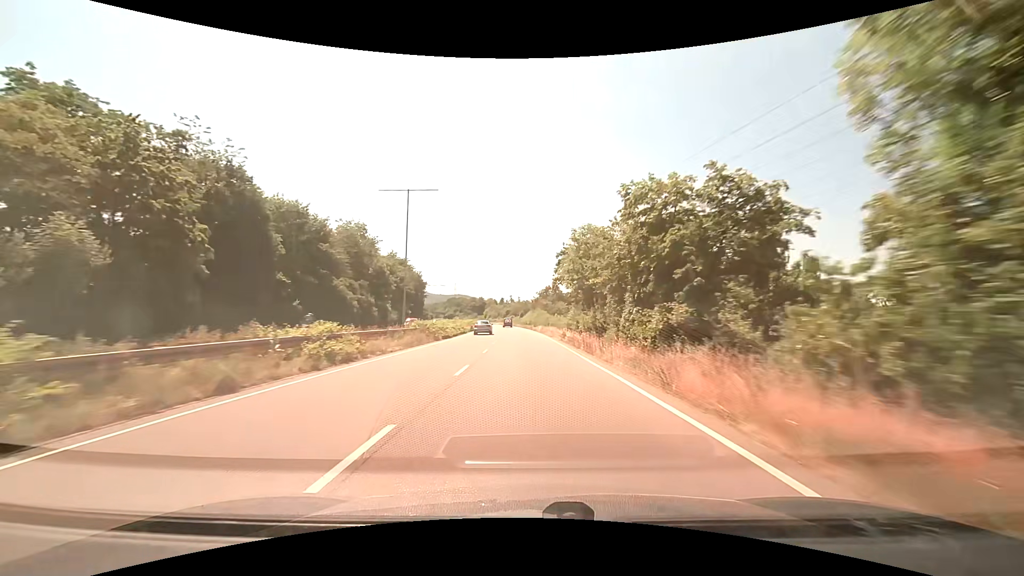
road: trunk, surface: asphalt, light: Day
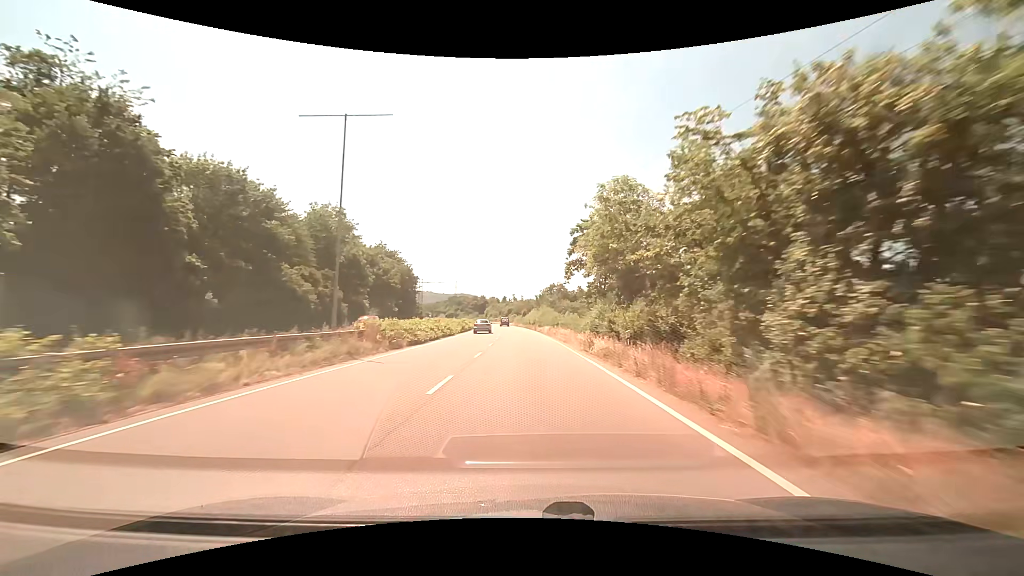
(+0.1, +12.4) m; 0°
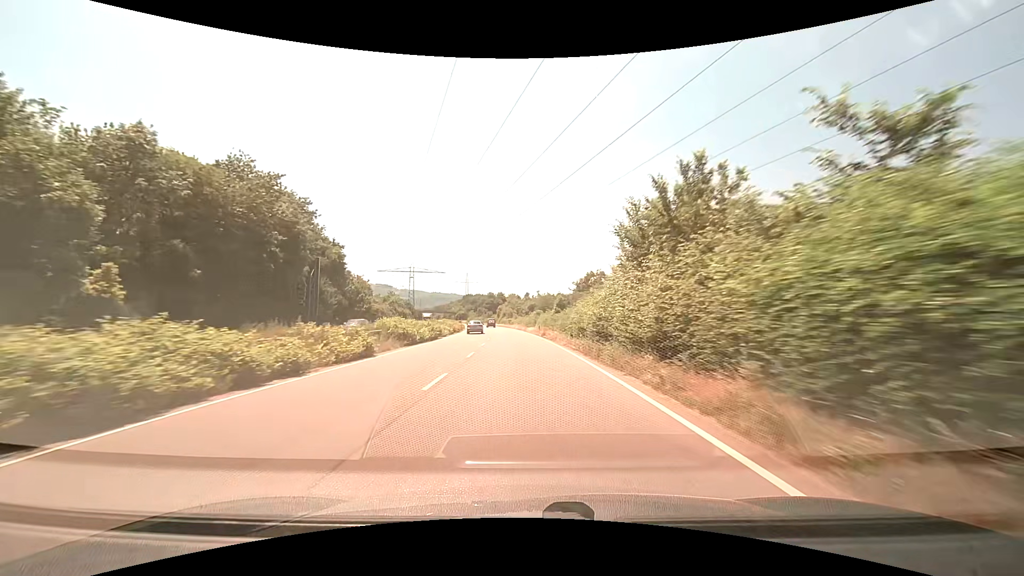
(-1.3, +62.7) m; -3°
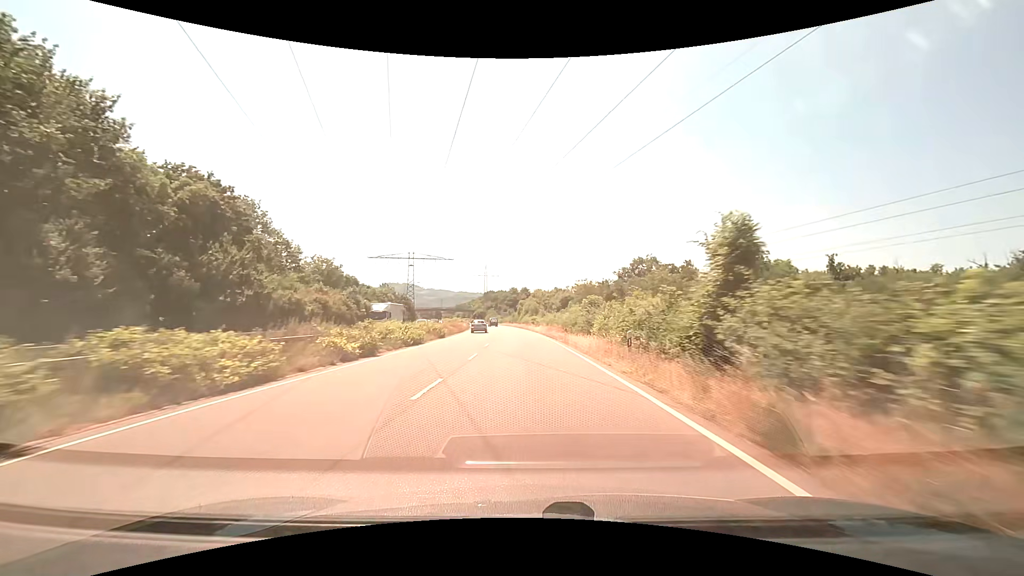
(-1.1, +37.4) m; -3°
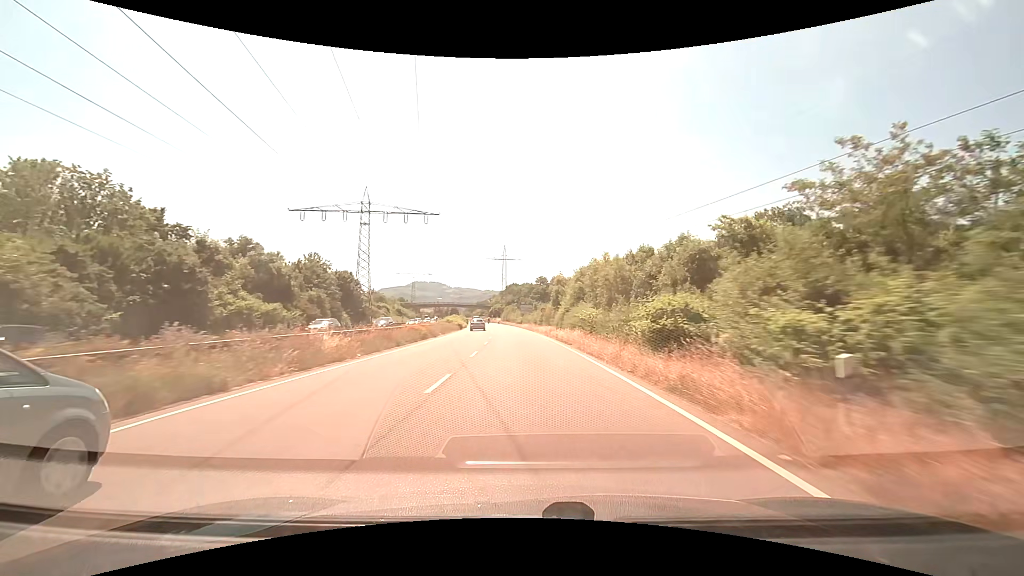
(-2.0, +59.3) m; -3°
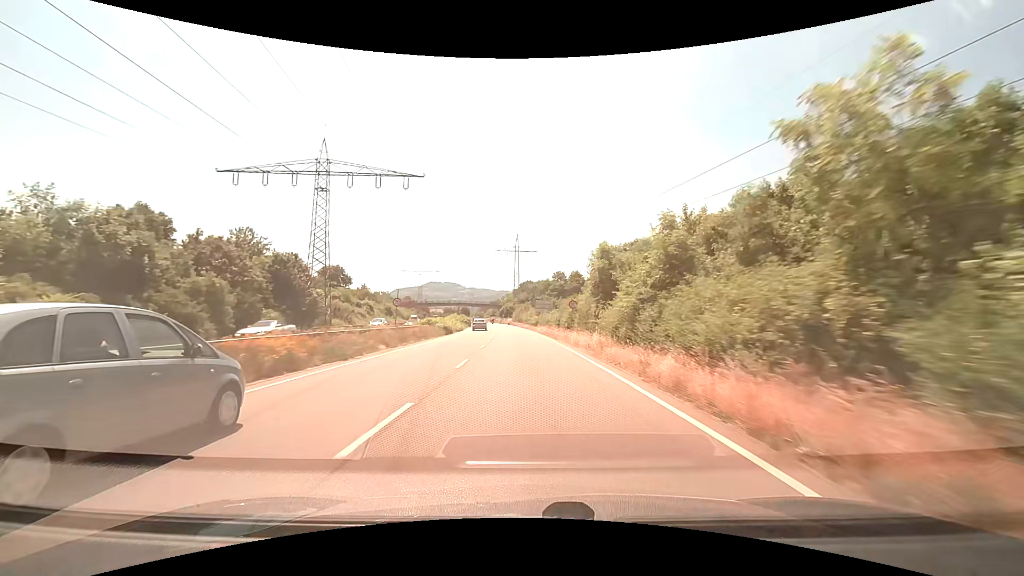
(-0.3, +22.2) m; -2°
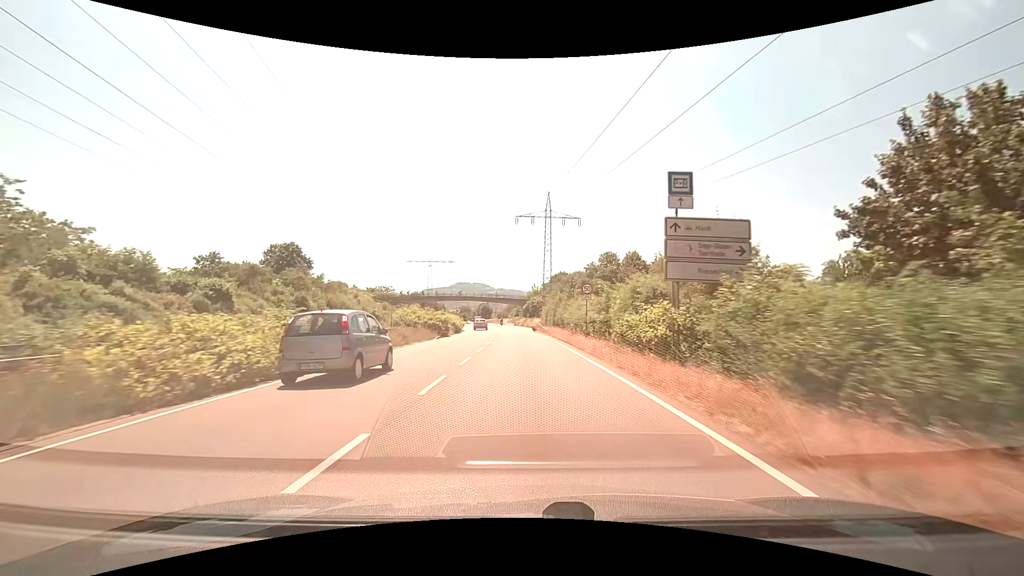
(-1.6, +51.7) m; -3°
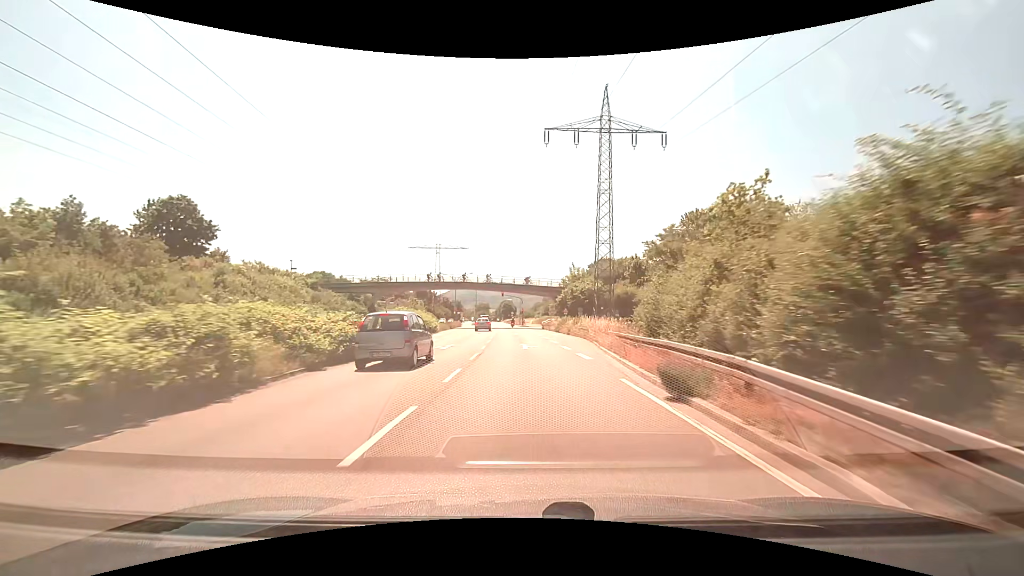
(-1.5, +46.2) m; -3°
(0, +10) (0, +20) (-1, +30) (-1, +40) (-2, +50) (-2, +60) (-3, +70) (-3, +80) (-4, +90) (-4, +100) m
